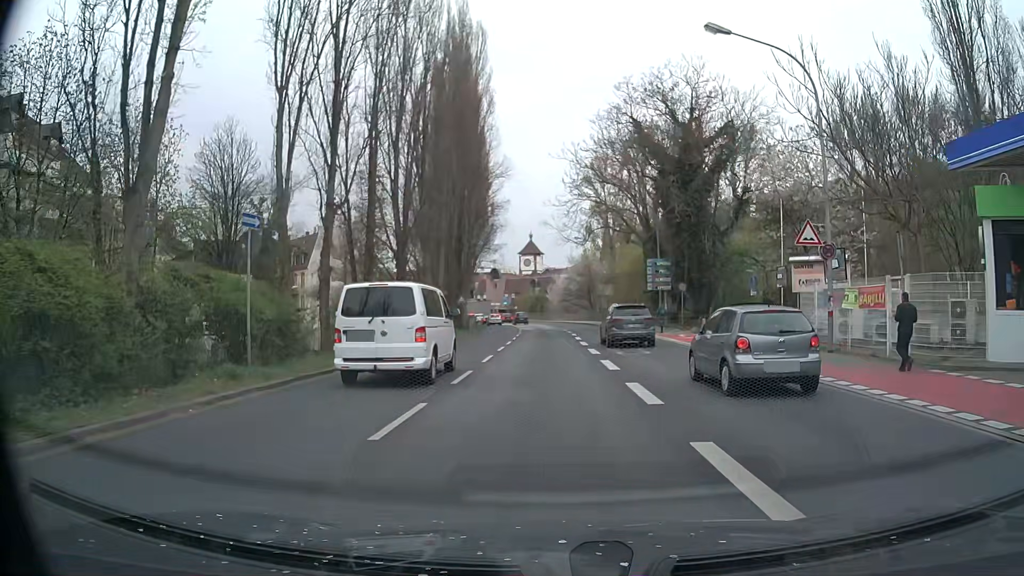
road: primary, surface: asphalt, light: Day
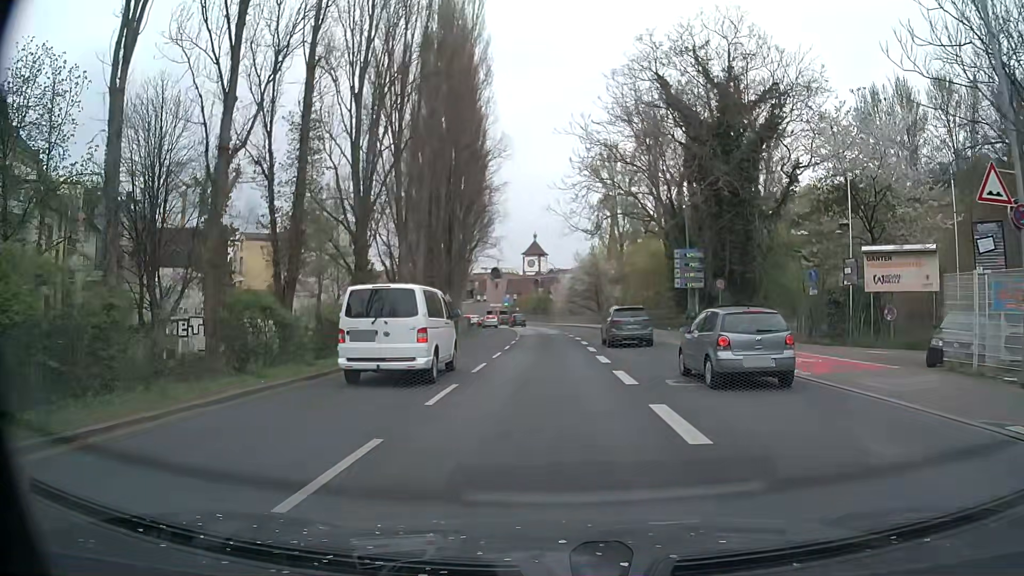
(0.0, +9.0) m; 0°
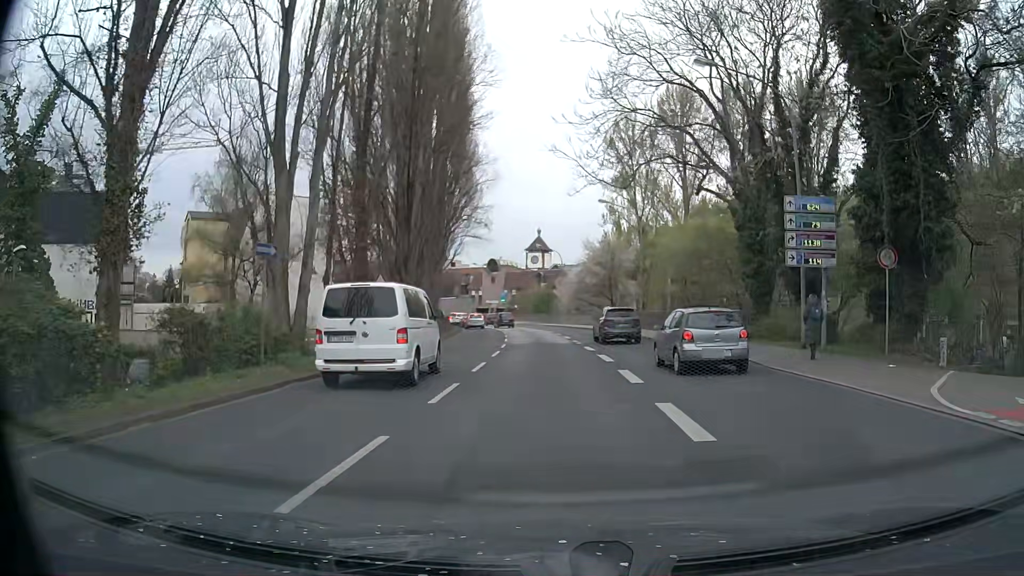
(-0.1, +17.9) m; 0°
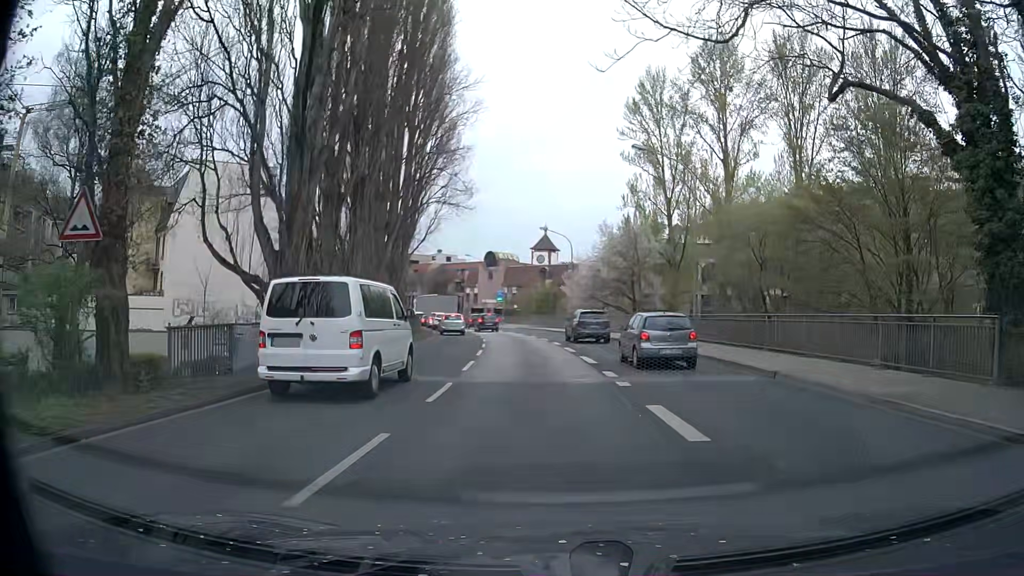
(-0.3, +17.8) m; -1°
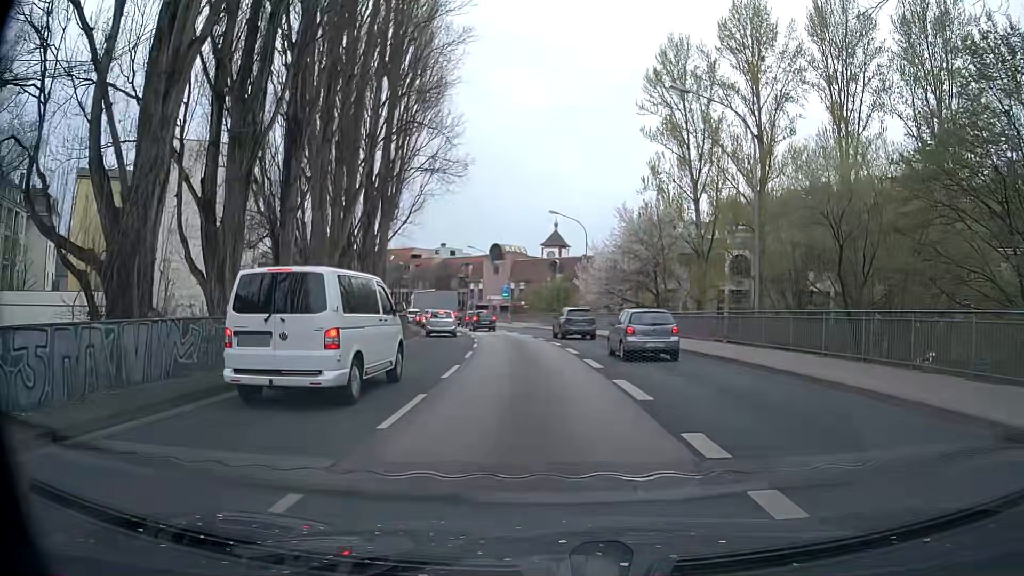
(-0.1, +8.9) m; -1°
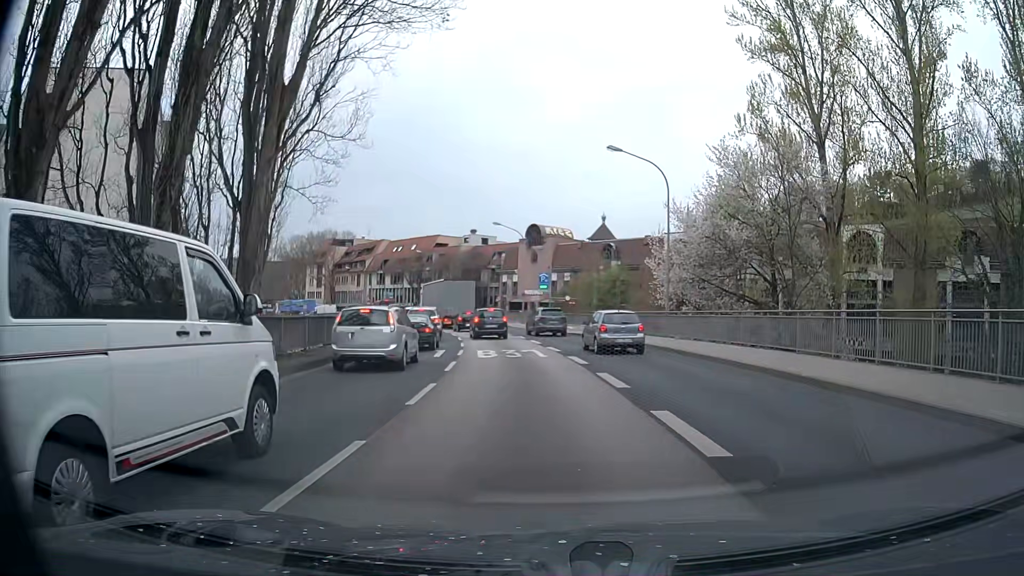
(-0.7, +22.0) m; -4°
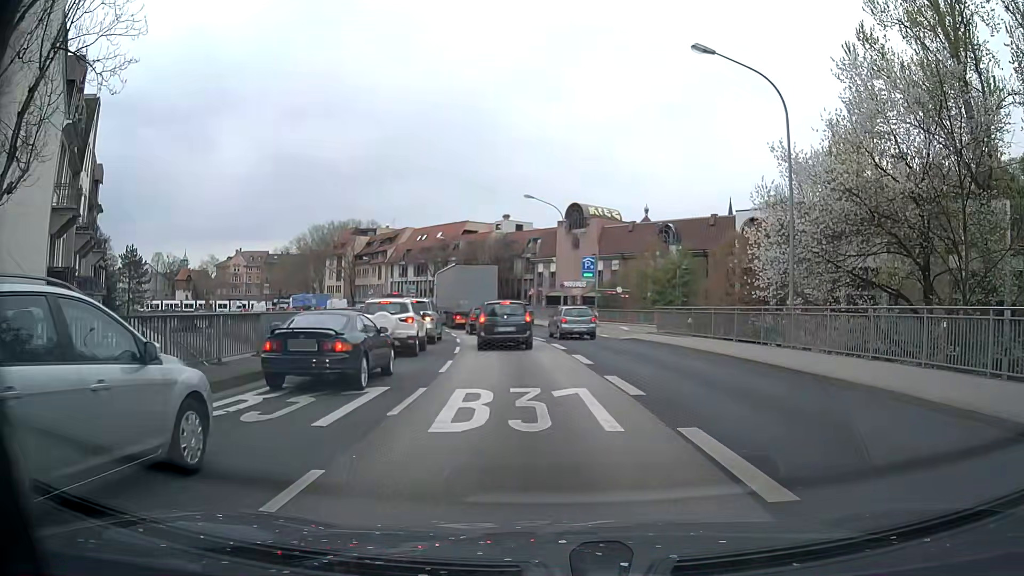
(-0.2, +13.3) m; -3°
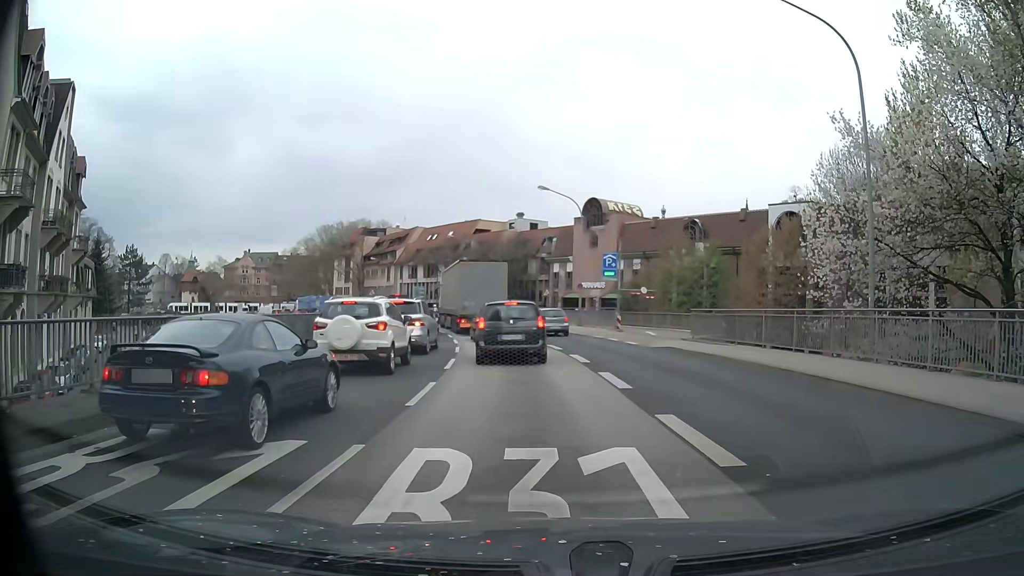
(-0.1, +4.7) m; -3°
